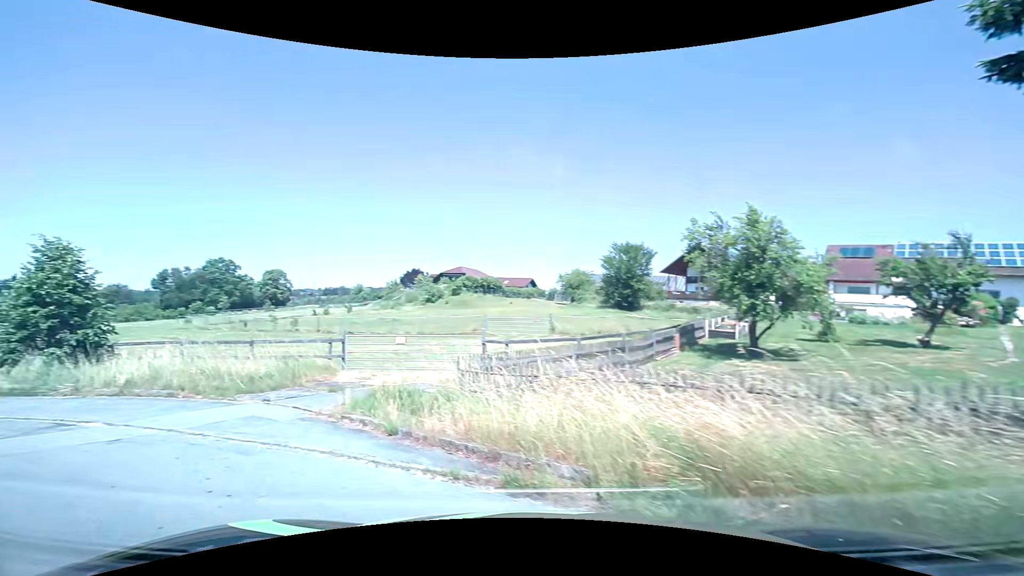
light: Day
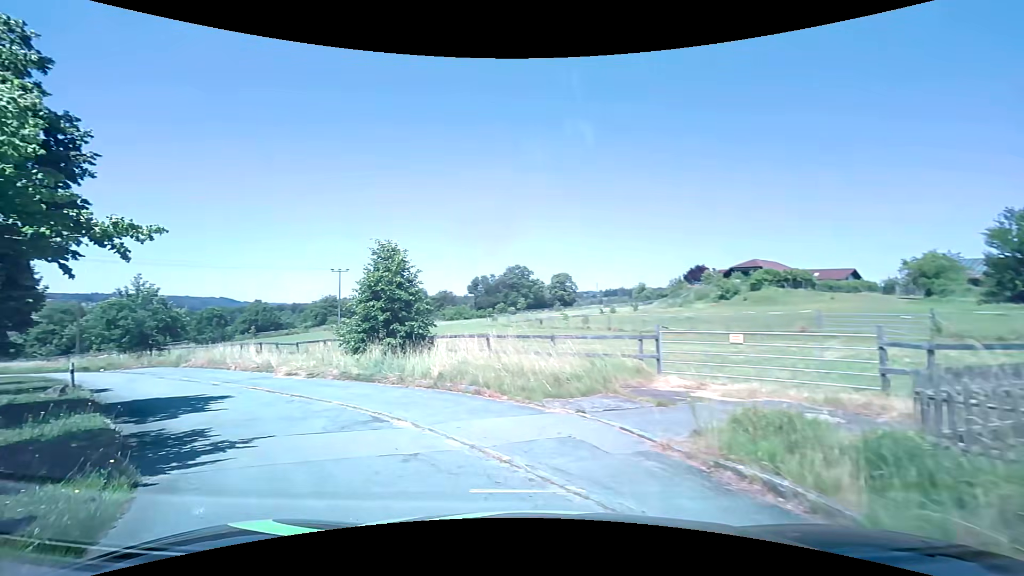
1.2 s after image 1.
(-1.2, +3.7) m; -32°
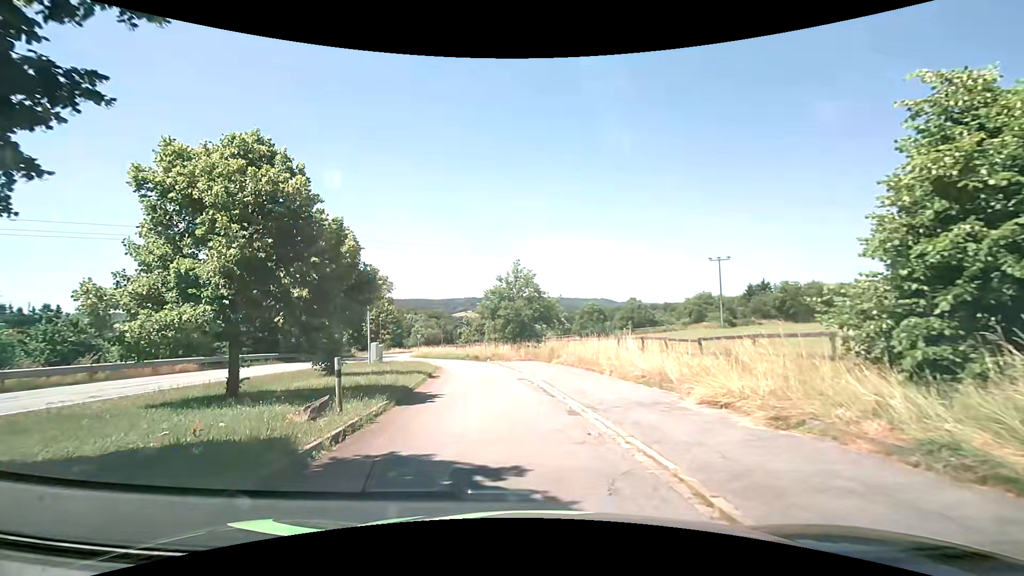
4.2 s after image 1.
(-4.9, +11.1) m; -42°
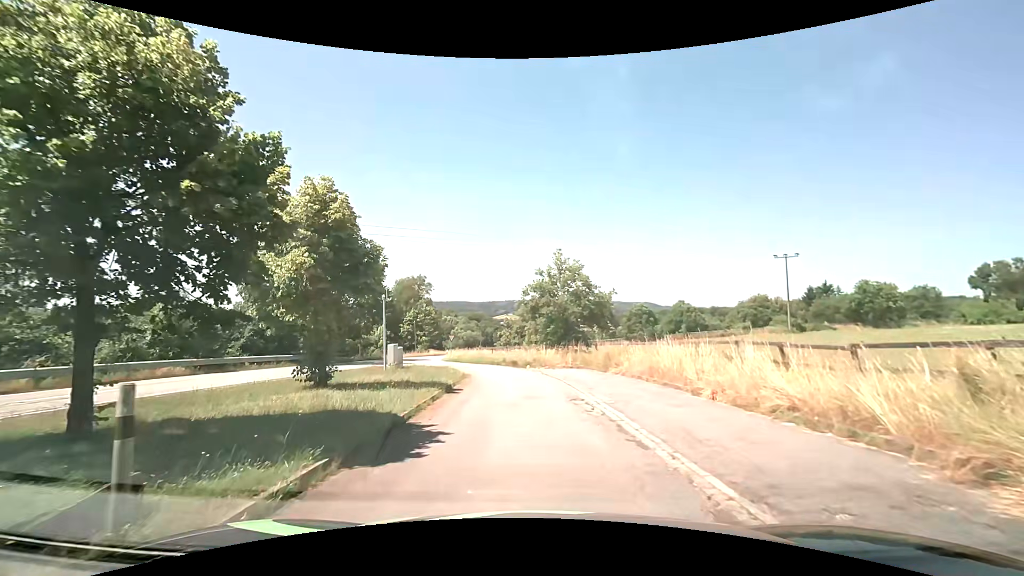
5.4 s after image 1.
(-0.3, +5.6) m; -4°
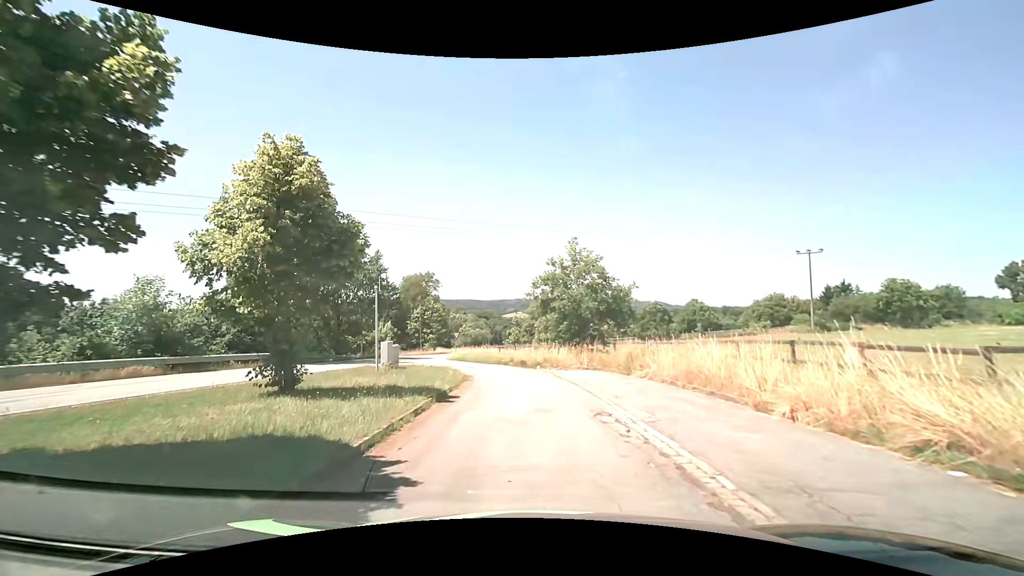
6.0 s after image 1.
(-0.1, +2.9) m; -2°
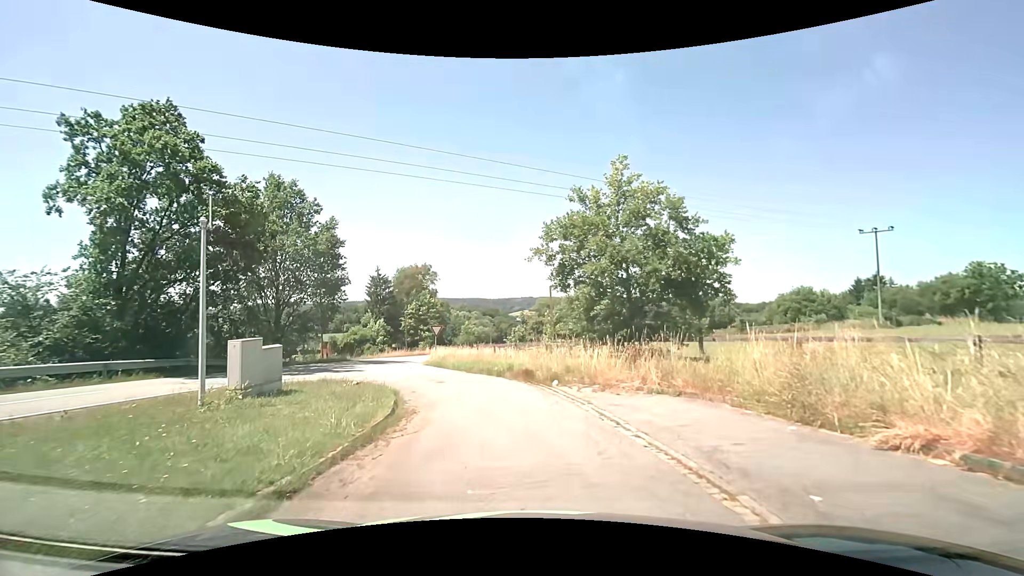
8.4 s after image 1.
(0.0, +12.2) m; 0°
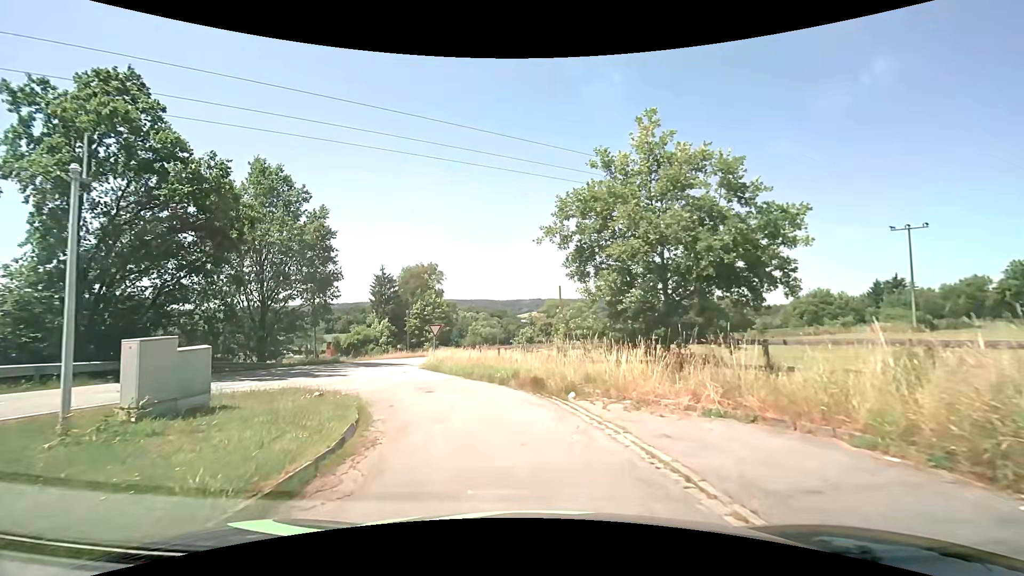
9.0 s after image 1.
(-0.1, +3.2) m; -1°
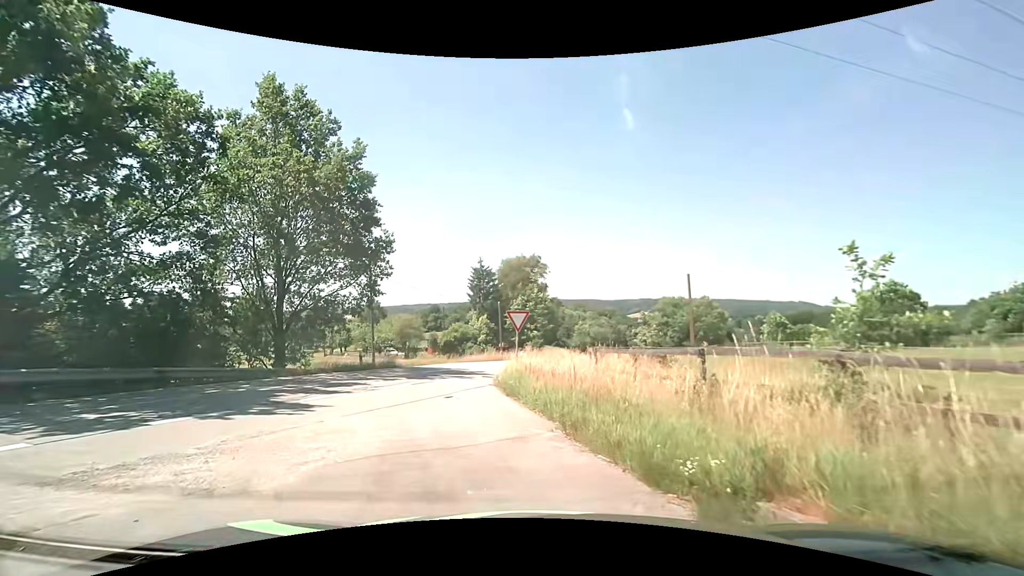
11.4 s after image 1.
(-1.1, +11.6) m; -11°
(-1, +10) (-4, +20) (-2, +29) (+1, +39) (+4, +48) (+8, +58) (+11, +67) (+15, +77) (+18, +86) (+22, +95) m
